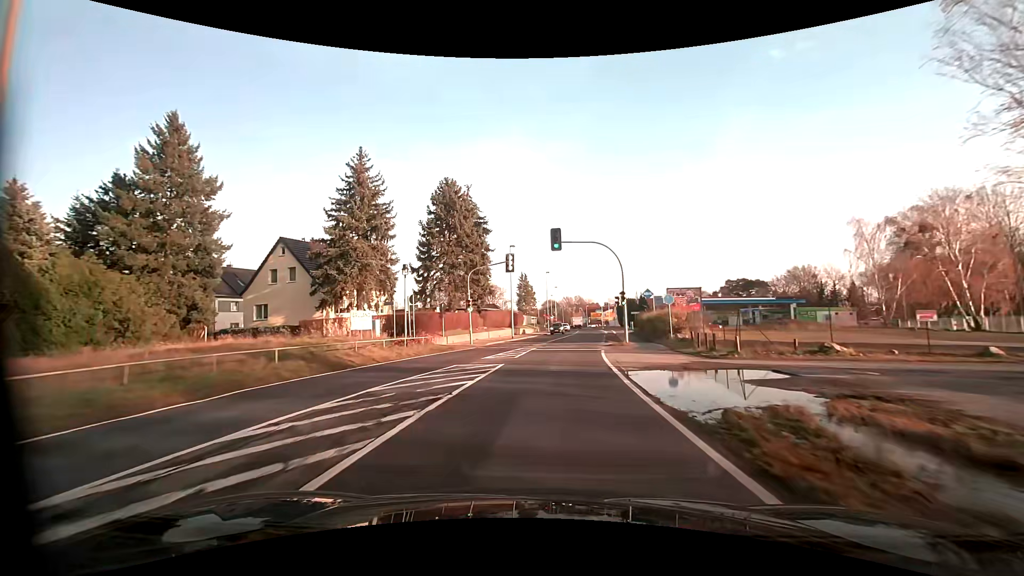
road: primary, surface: asphalt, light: Day
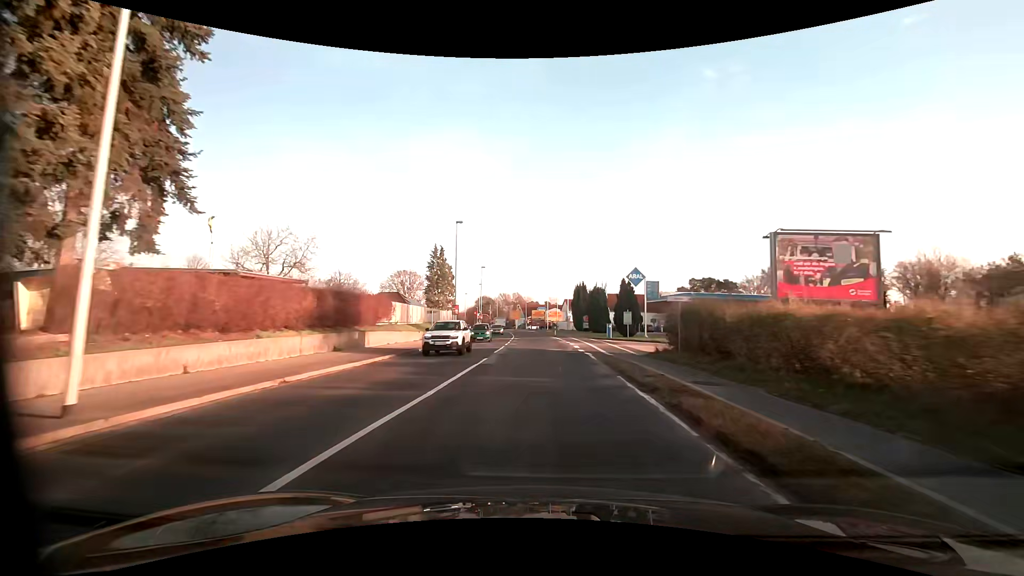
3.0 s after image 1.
(+3.2, +41.4) m; +7°
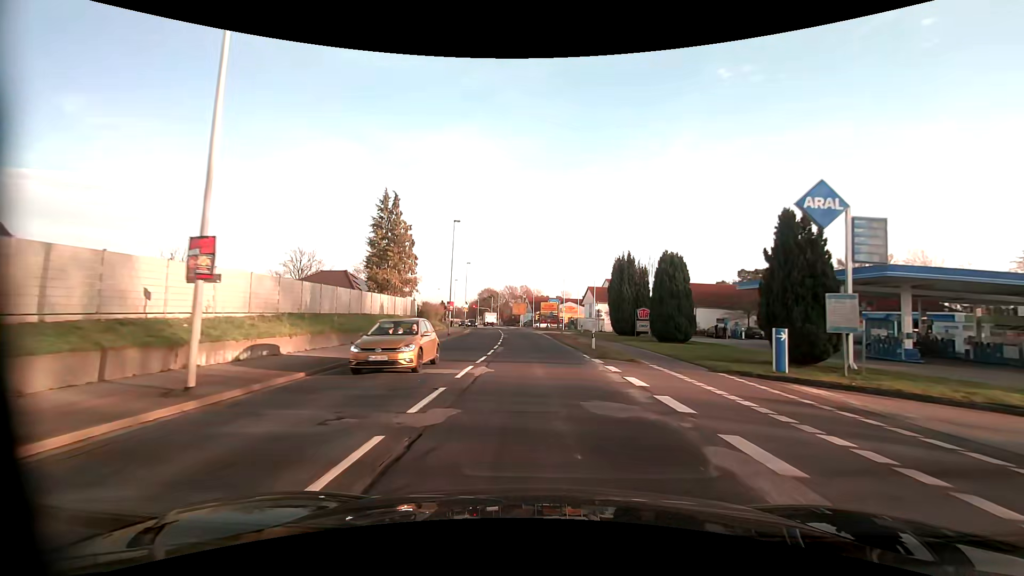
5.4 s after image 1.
(-0.2, +33.2) m; -2°
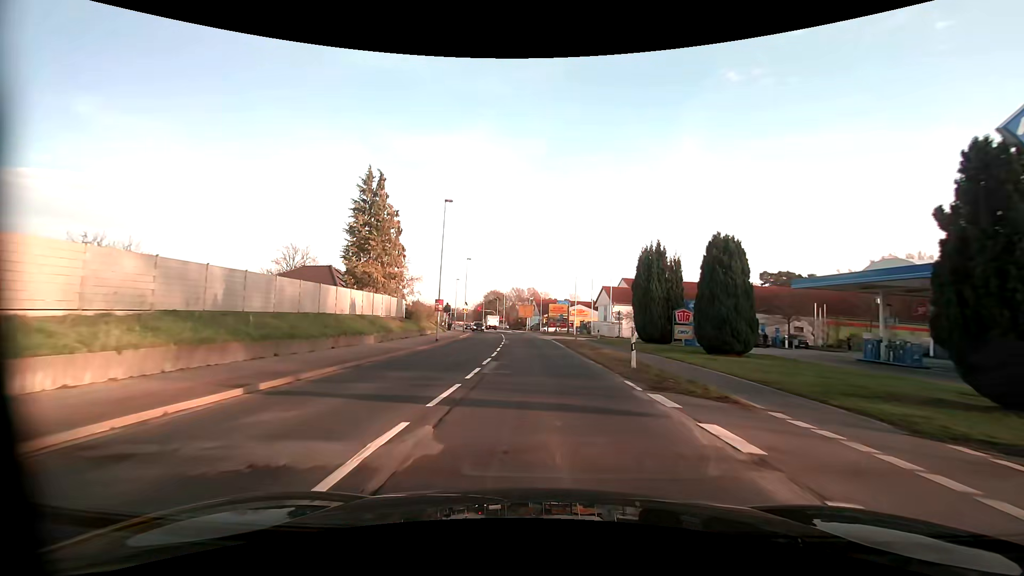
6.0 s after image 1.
(0.0, +8.2) m; -1°
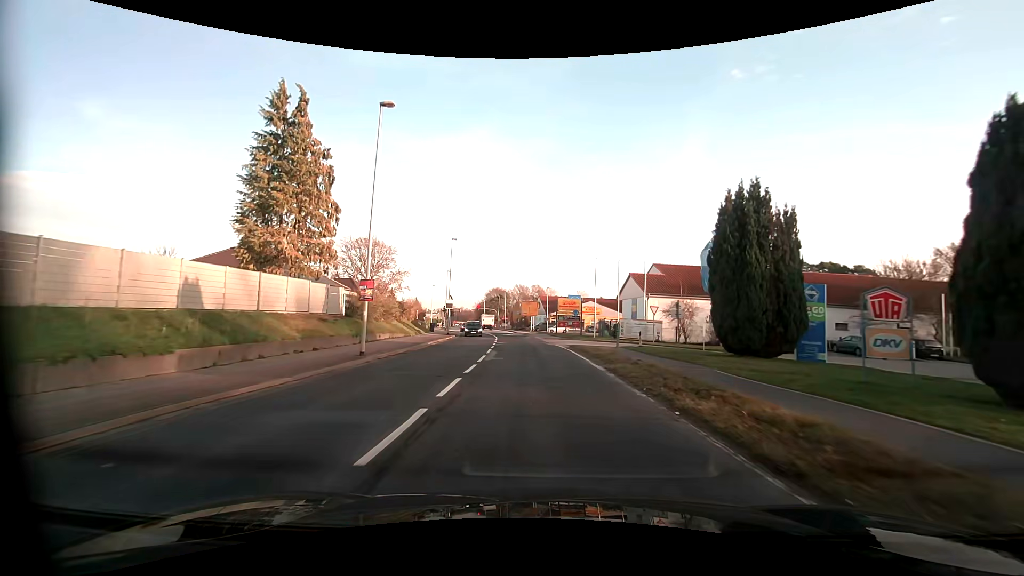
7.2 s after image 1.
(-0.1, +16.3) m; 0°
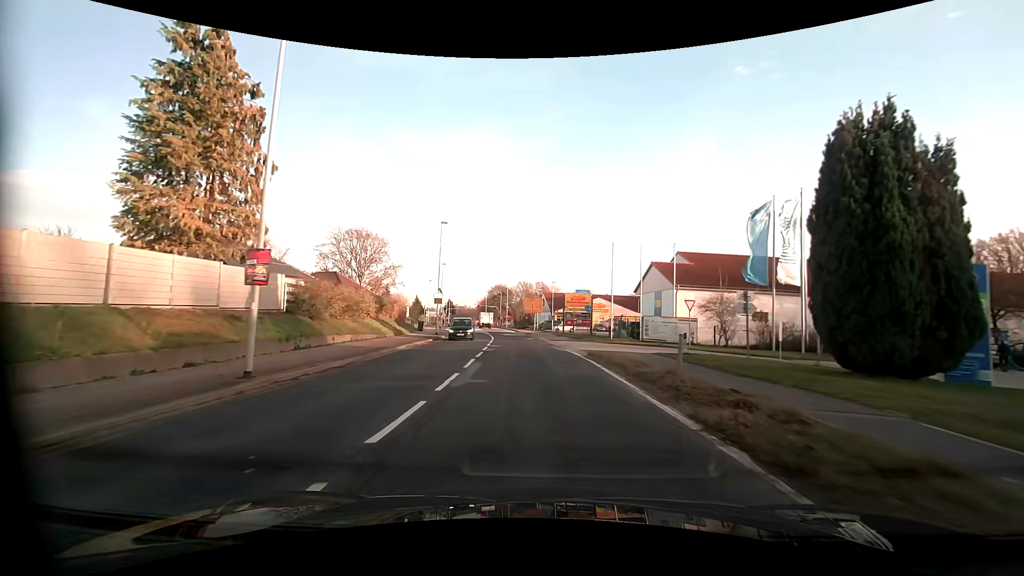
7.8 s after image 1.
(0.0, +8.0) m; 0°
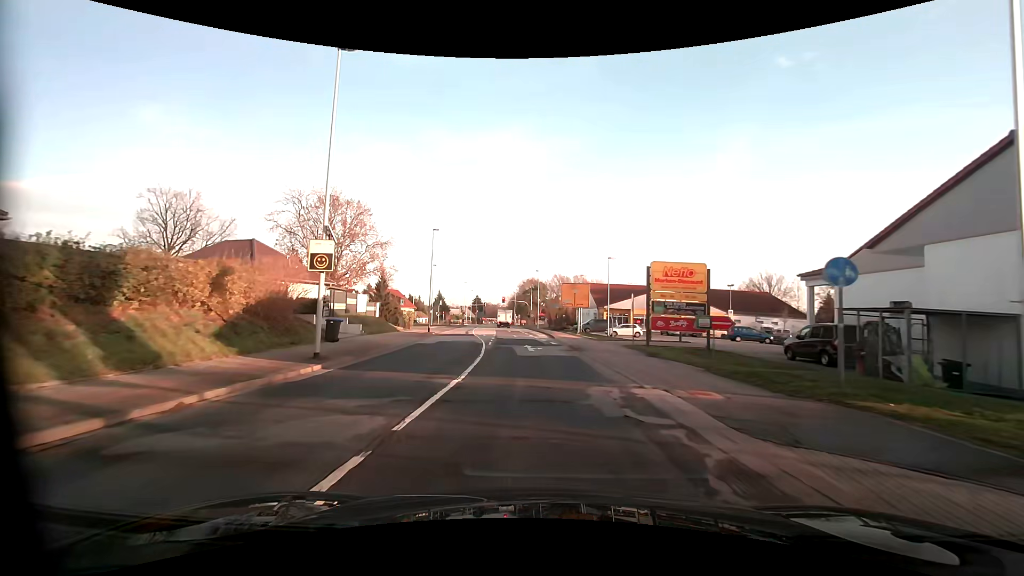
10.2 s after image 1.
(-1.0, +29.8) m; -4°
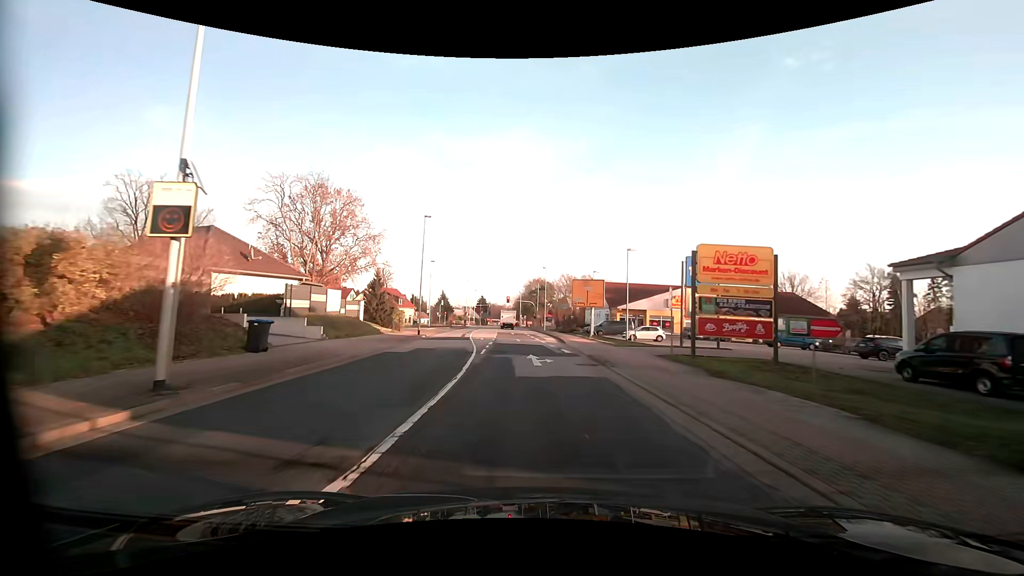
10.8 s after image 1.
(-0.1, +6.8) m; -1°
(0, +10) (0, +20) (-1, +30) (-1, +40) (-2, +50) (-3, +60) (-3, +70) (-4, +80) (-5, +90) (-5, +100) m
